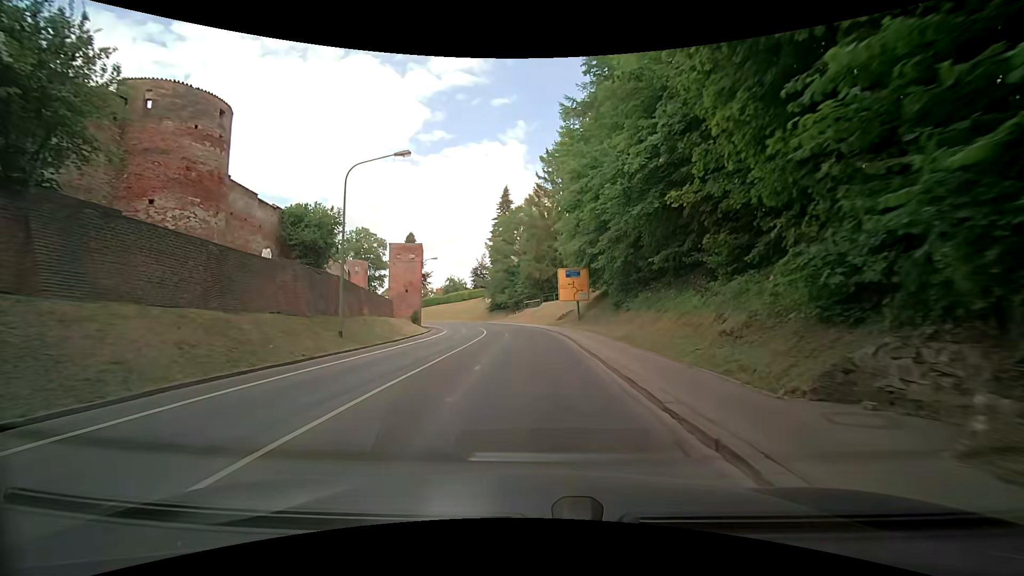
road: secondary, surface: asphalt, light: Day
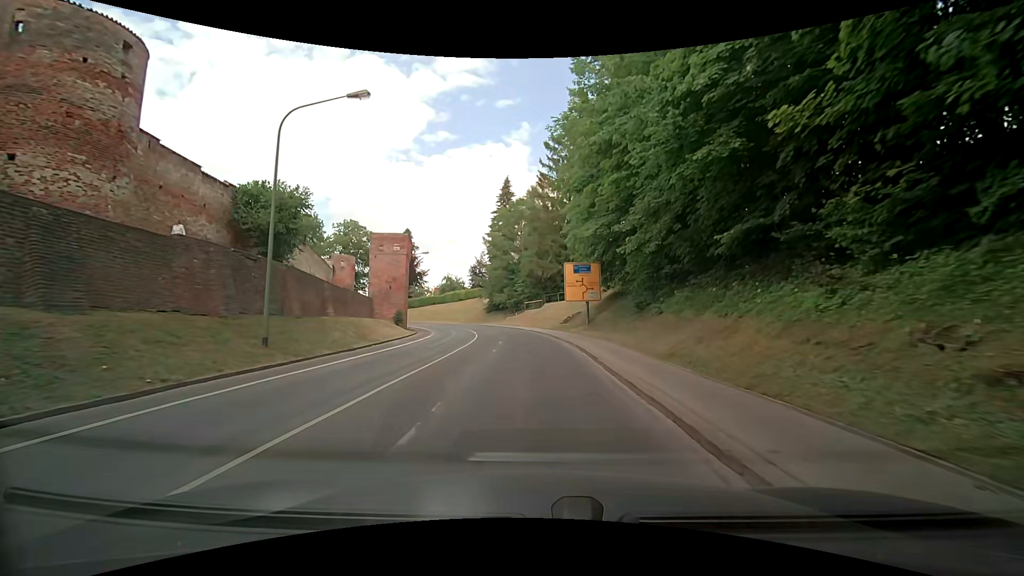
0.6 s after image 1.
(0.0, +6.6) m; 0°
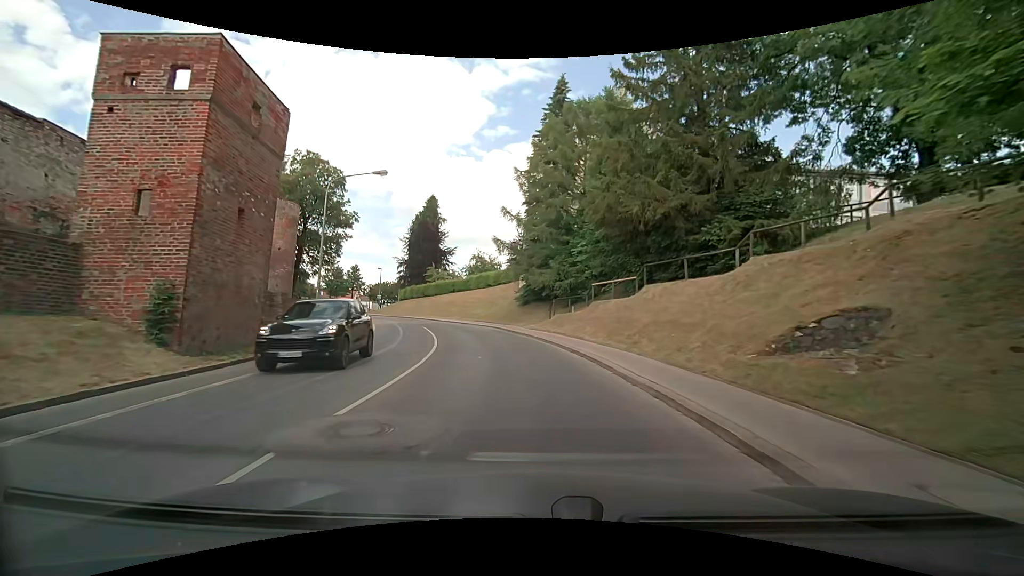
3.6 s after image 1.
(-1.0, +32.6) m; -6°
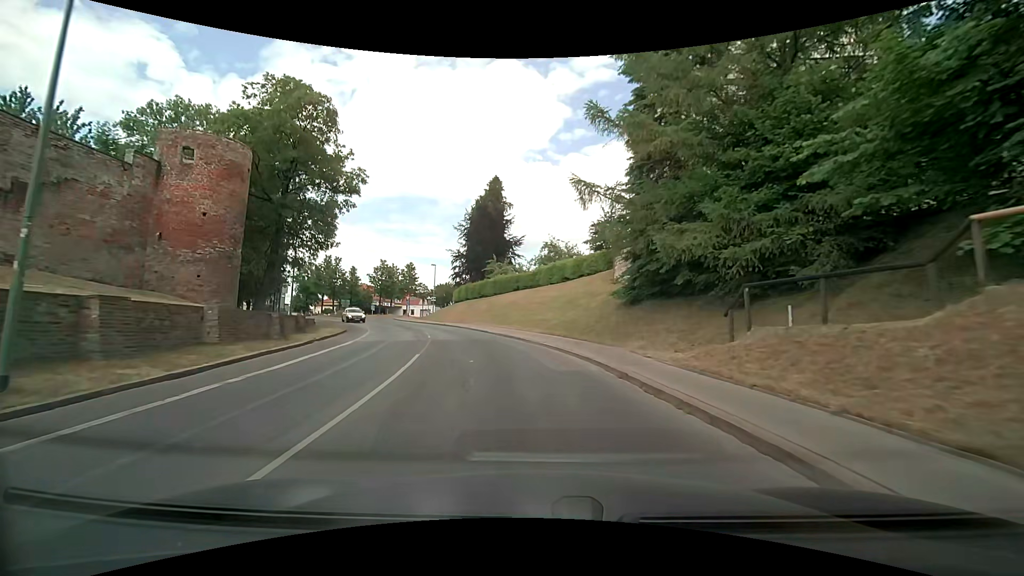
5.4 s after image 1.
(-1.4, +19.4) m; -9°
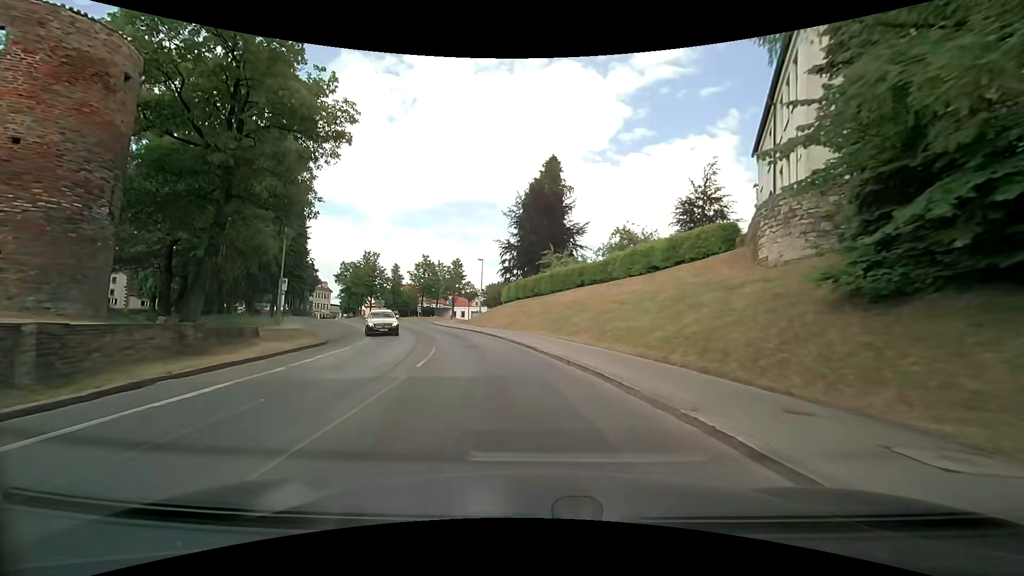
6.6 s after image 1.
(-0.8, +12.6) m; -6°
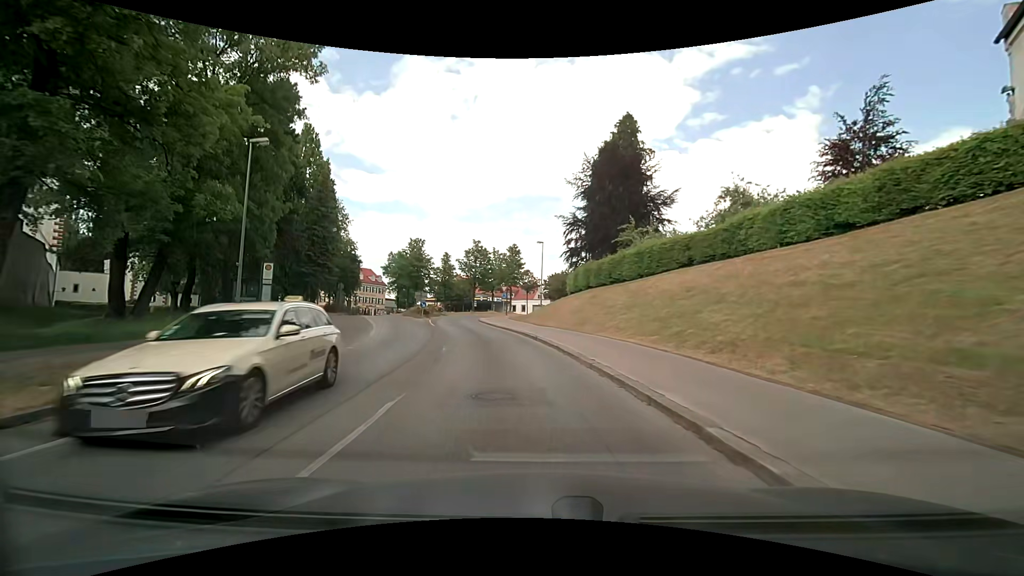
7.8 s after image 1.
(-0.9, +12.1) m; -8°
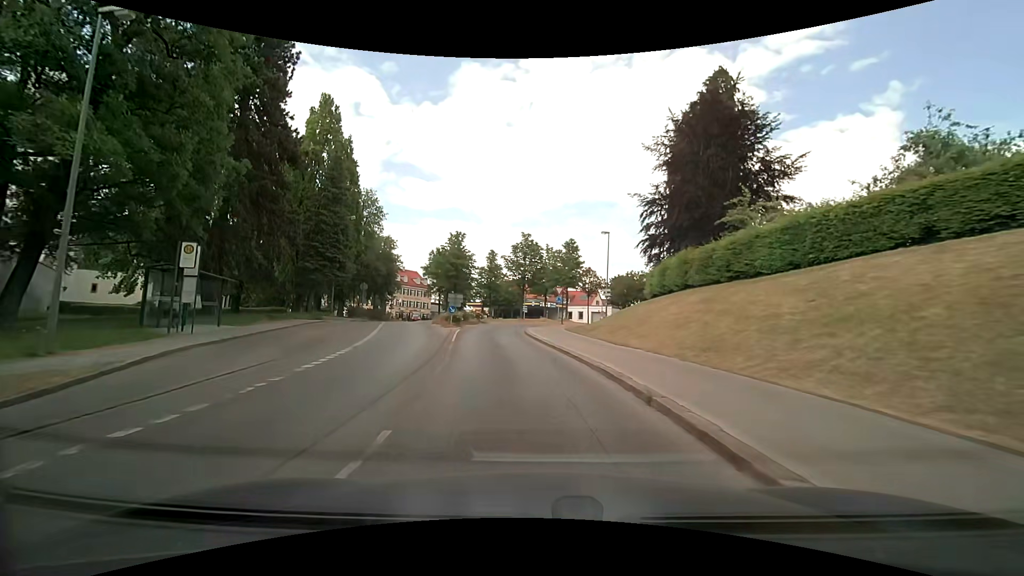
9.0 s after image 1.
(-0.6, +11.6) m; -6°
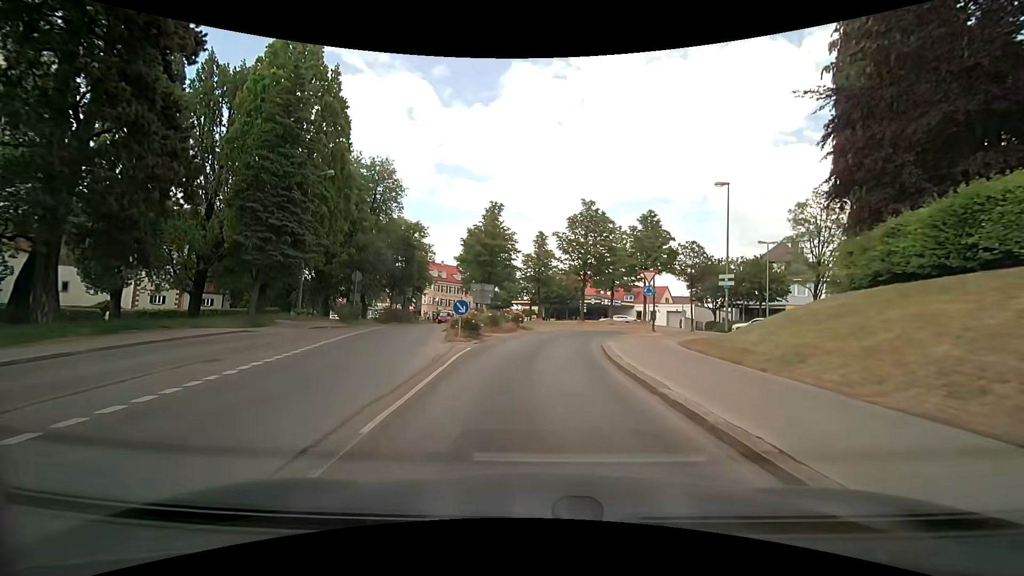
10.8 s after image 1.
(-0.9, +16.4) m; -5°
(0, +10) (0, +20) (+3, +30) (+10, +37) (+16, +45) (+15, +55) (+9, +62) (0, +67) (-7, +73) (-12, +82) m
